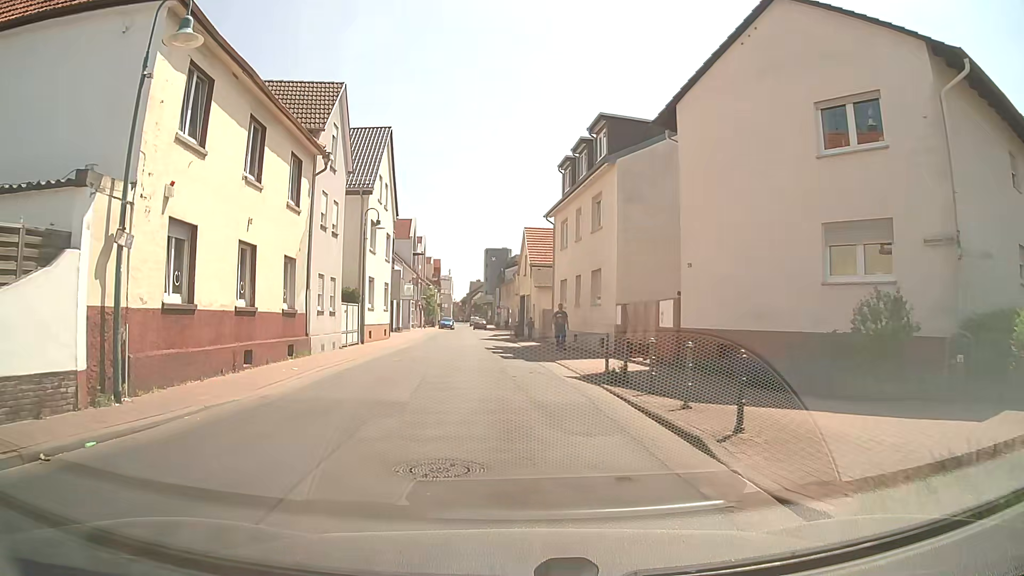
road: unclassified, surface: asphalt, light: Day
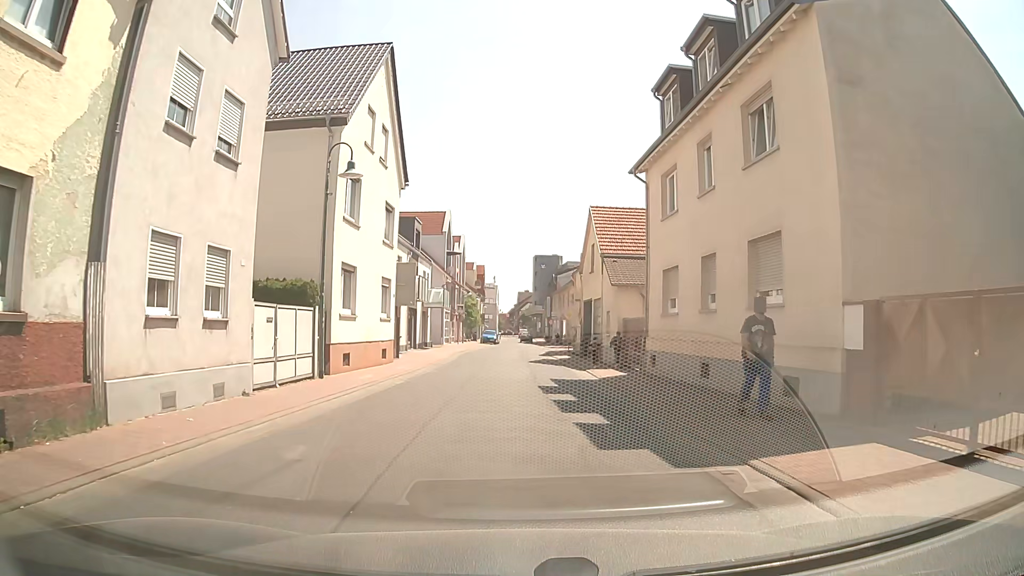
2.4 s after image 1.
(-0.6, +13.7) m; -4°
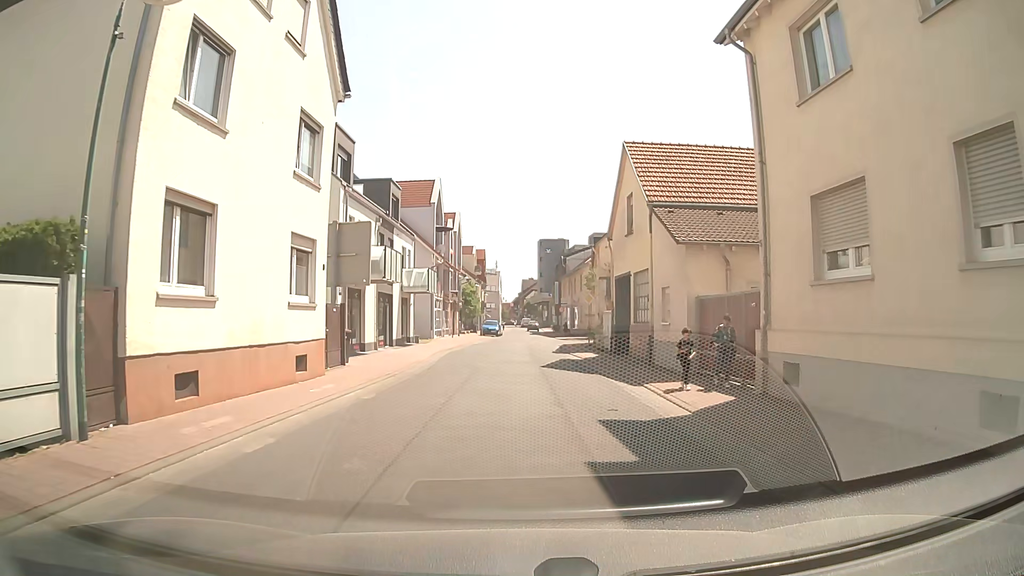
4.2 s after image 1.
(-0.1, +8.3) m; 0°
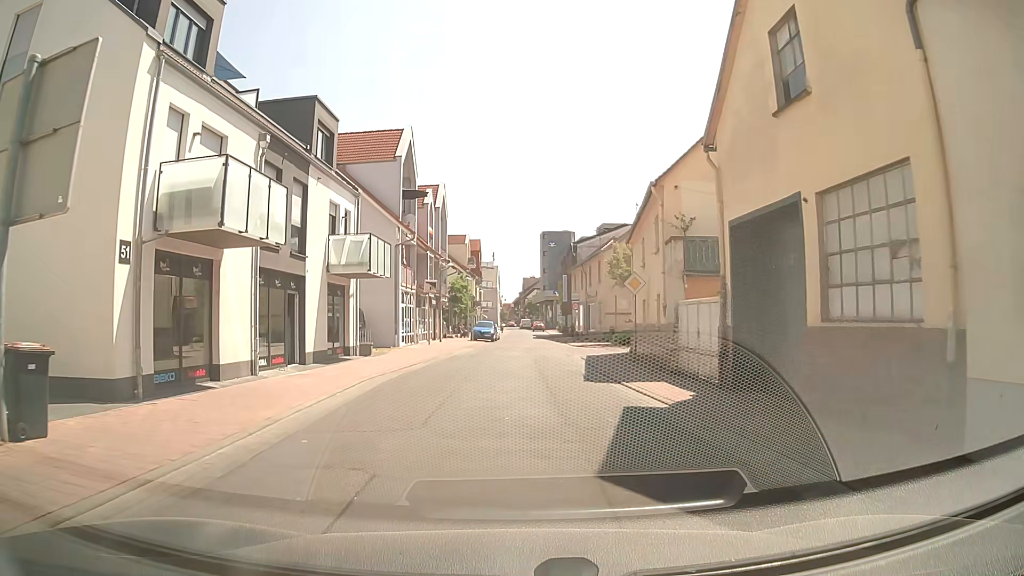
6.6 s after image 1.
(0.0, +15.1) m; 0°
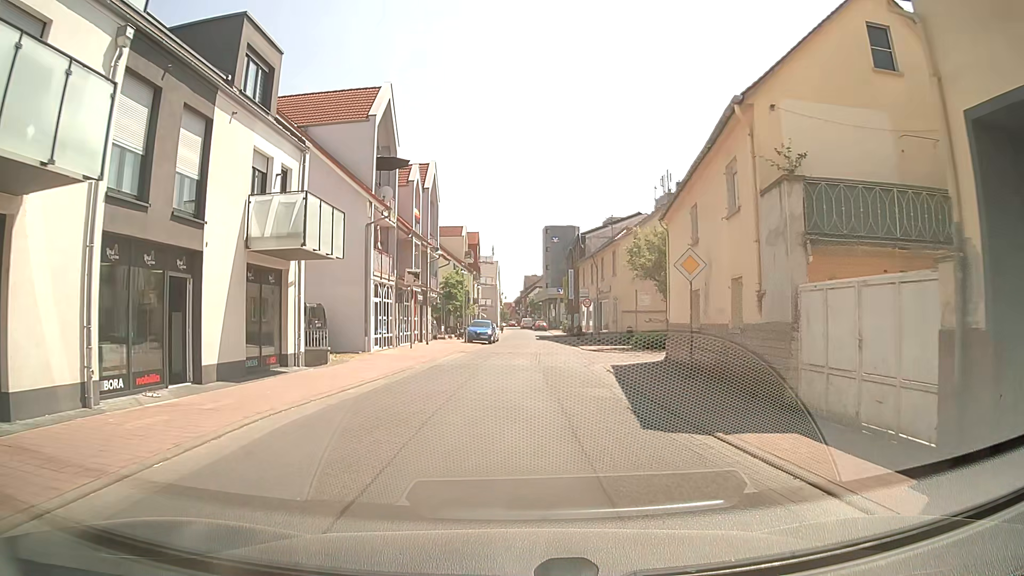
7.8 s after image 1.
(0.0, +7.4) m; -1°
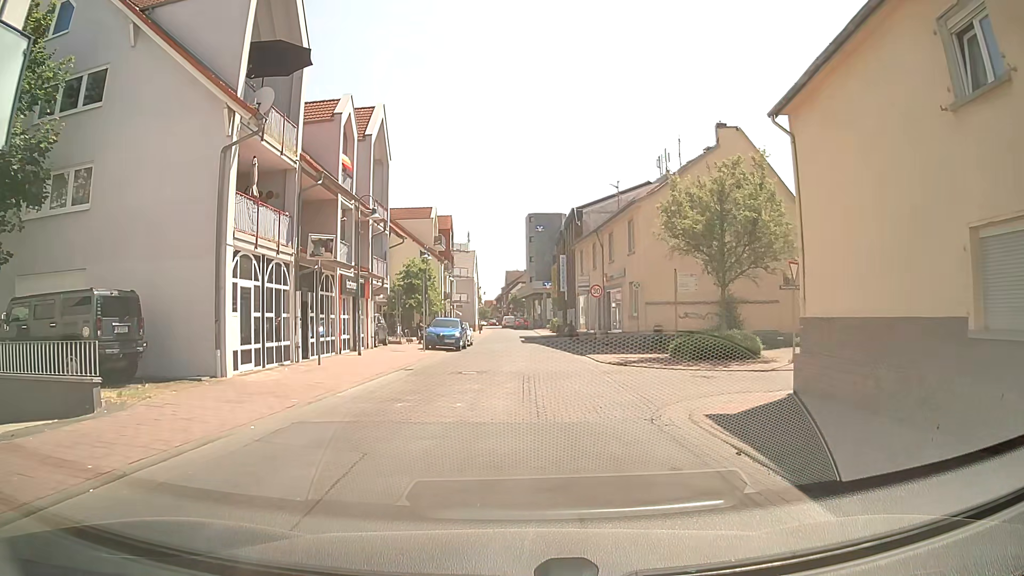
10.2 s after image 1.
(+0.2, +13.0) m; +2°
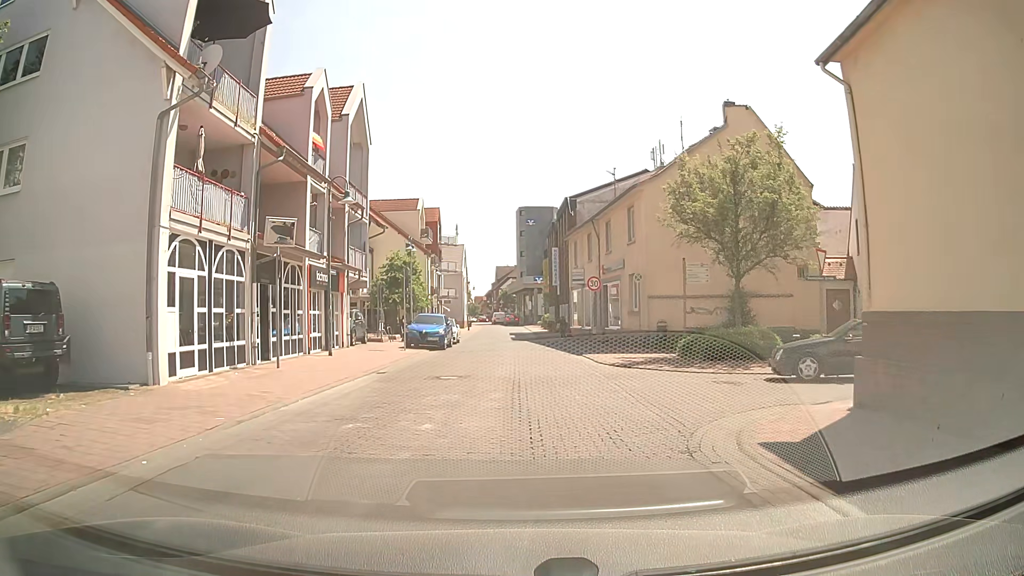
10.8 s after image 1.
(0.0, +2.7) m; 0°
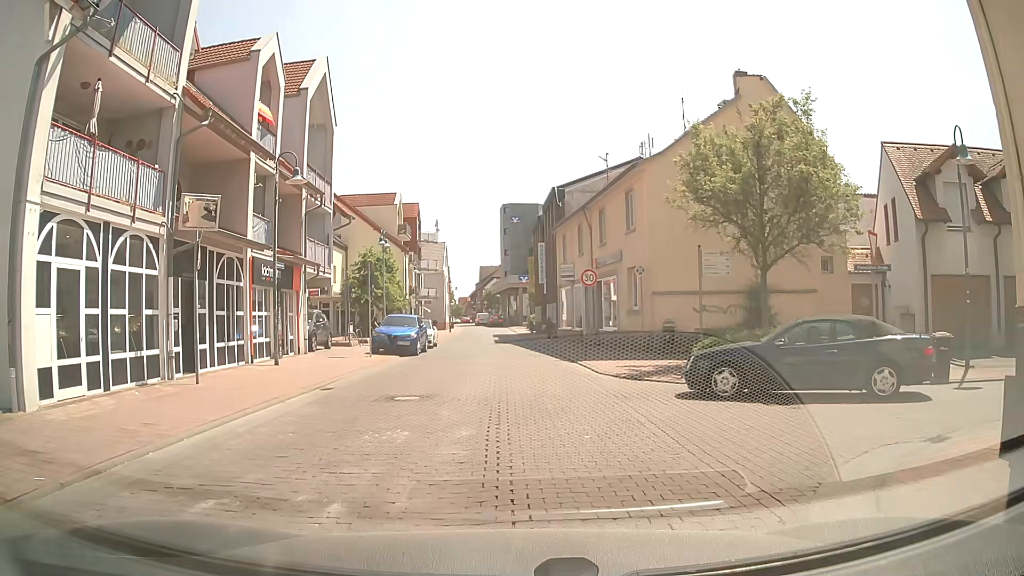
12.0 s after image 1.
(+0.1, +3.6) m; +2°
